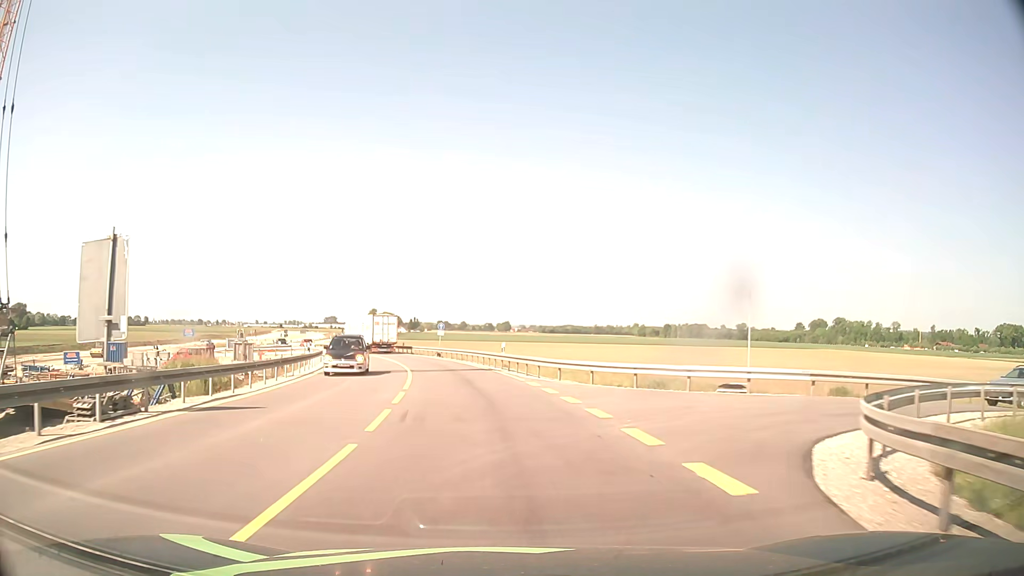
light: Day
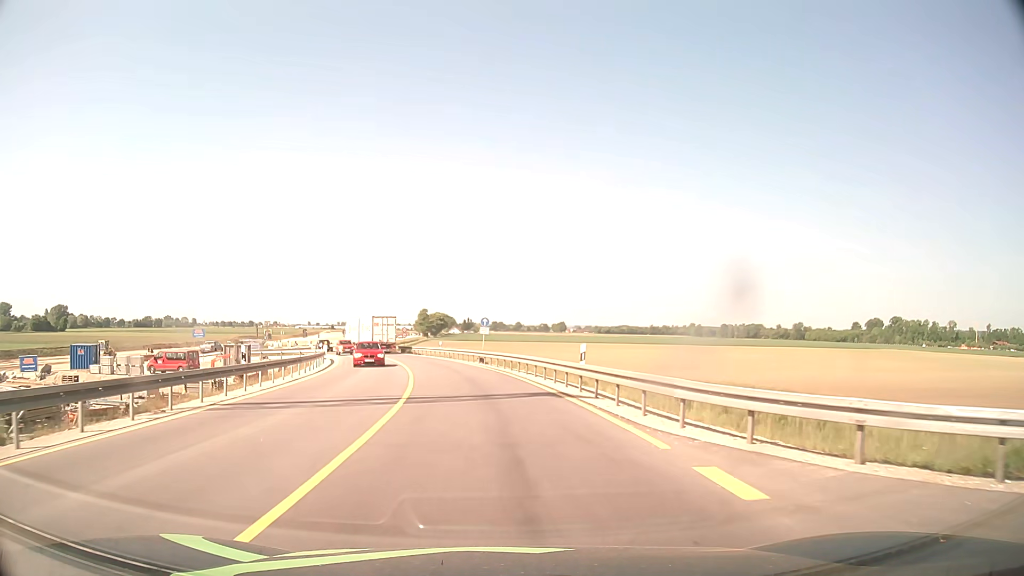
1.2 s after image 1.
(-0.6, +15.3) m; -4°
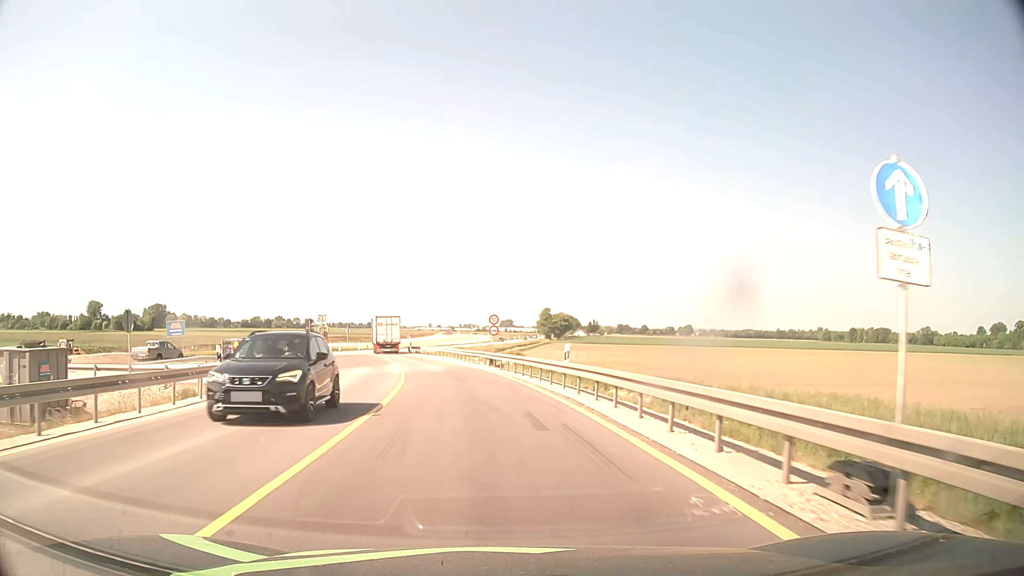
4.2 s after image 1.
(-3.5, +38.1) m; -11°
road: unclassified
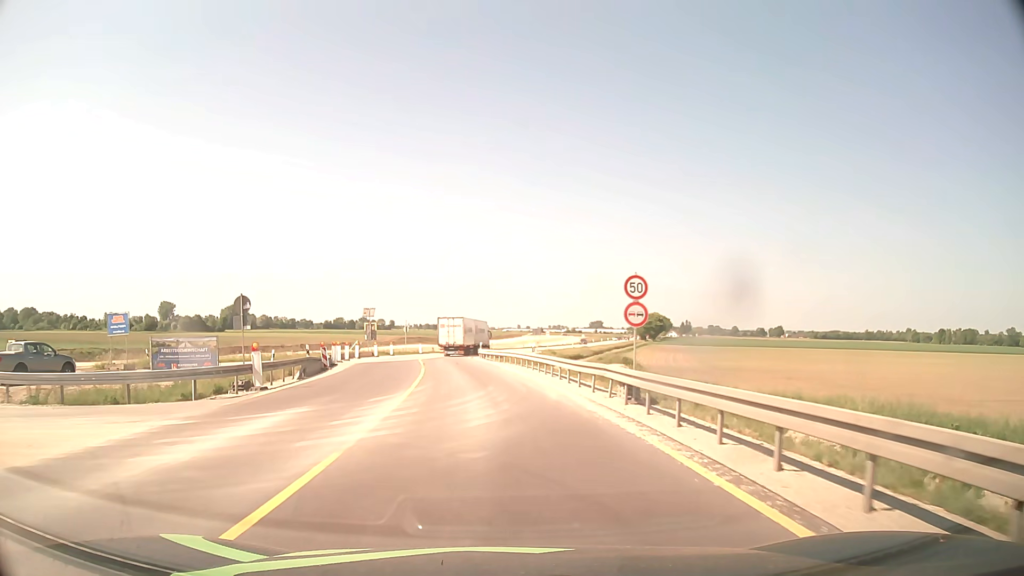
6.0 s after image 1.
(-1.4, +22.9) m; -7°
